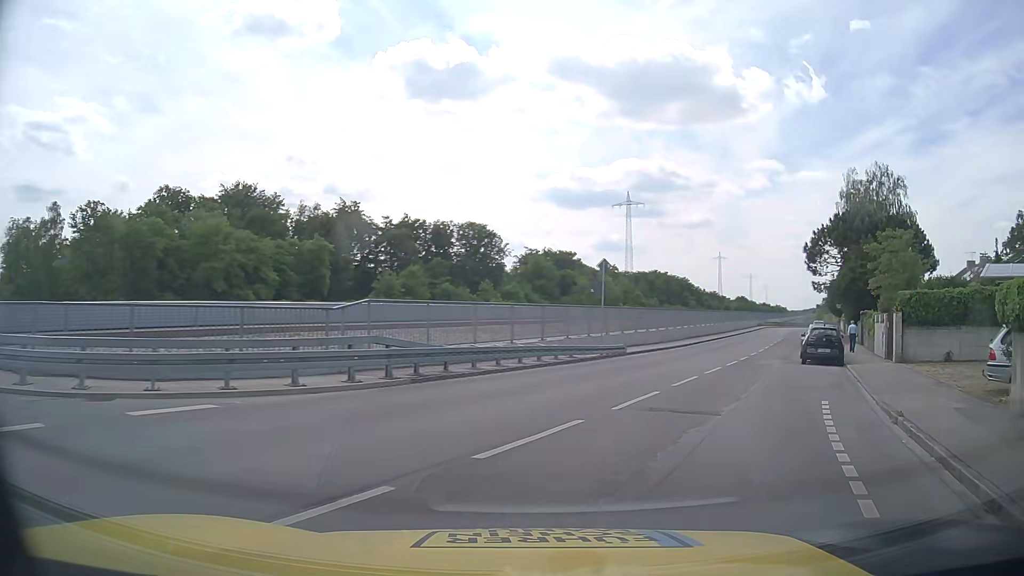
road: residential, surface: asphalt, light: Day
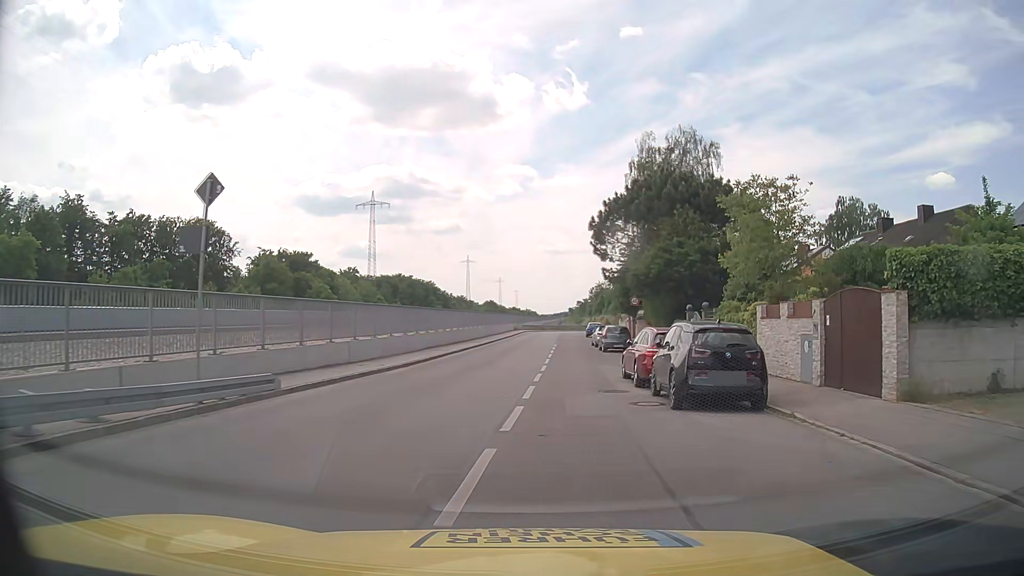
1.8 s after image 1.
(+3.3, +14.9) m; +21°
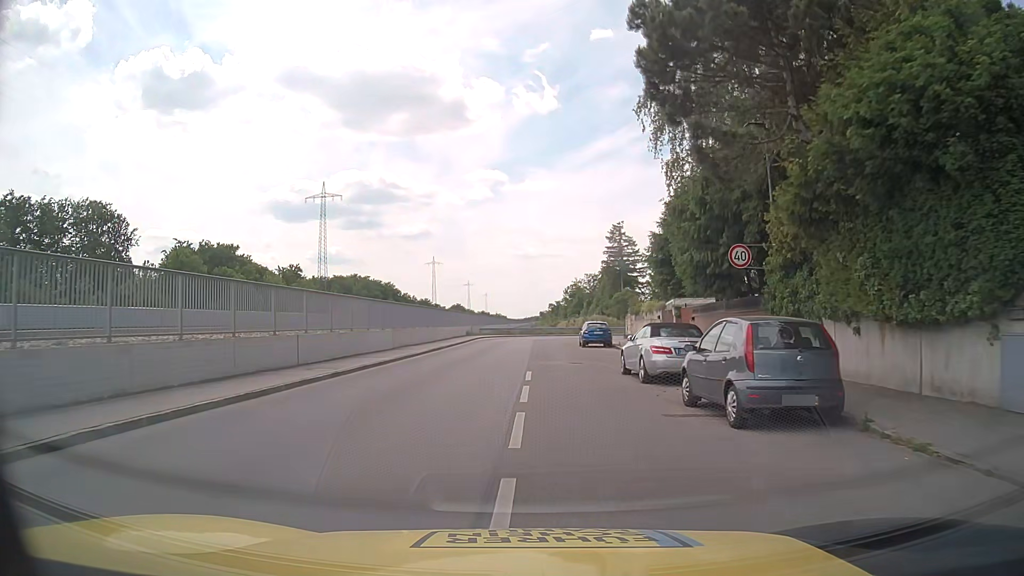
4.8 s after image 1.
(+1.4, +29.0) m; +3°
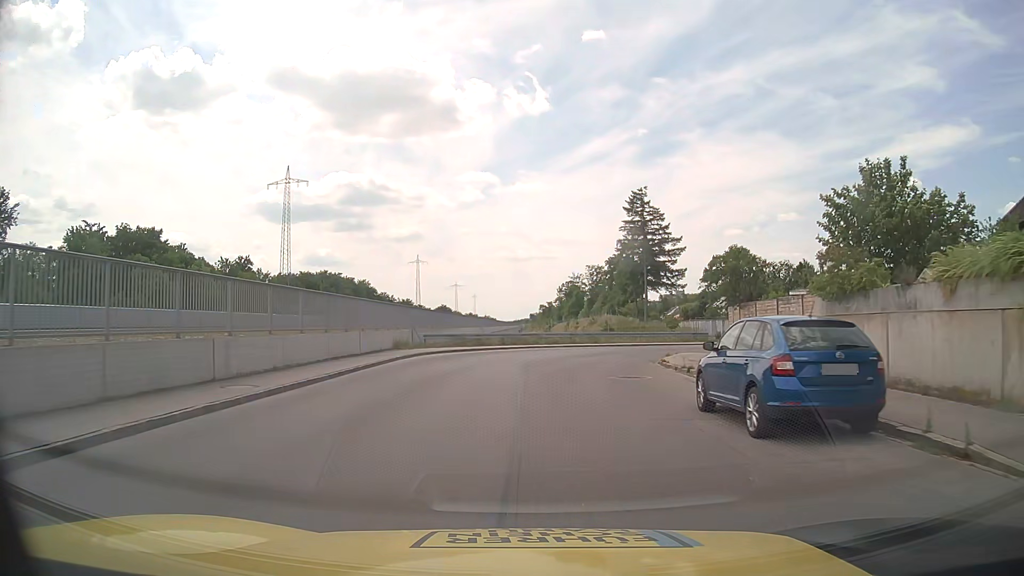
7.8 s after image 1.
(+0.2, +30.3) m; +1°
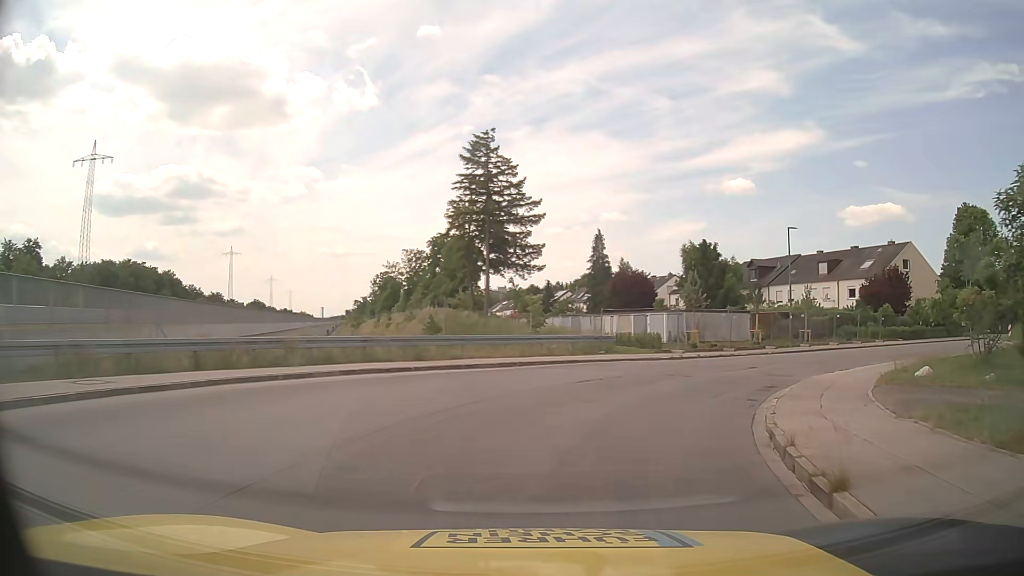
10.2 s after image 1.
(+1.6, +24.0) m; +14°
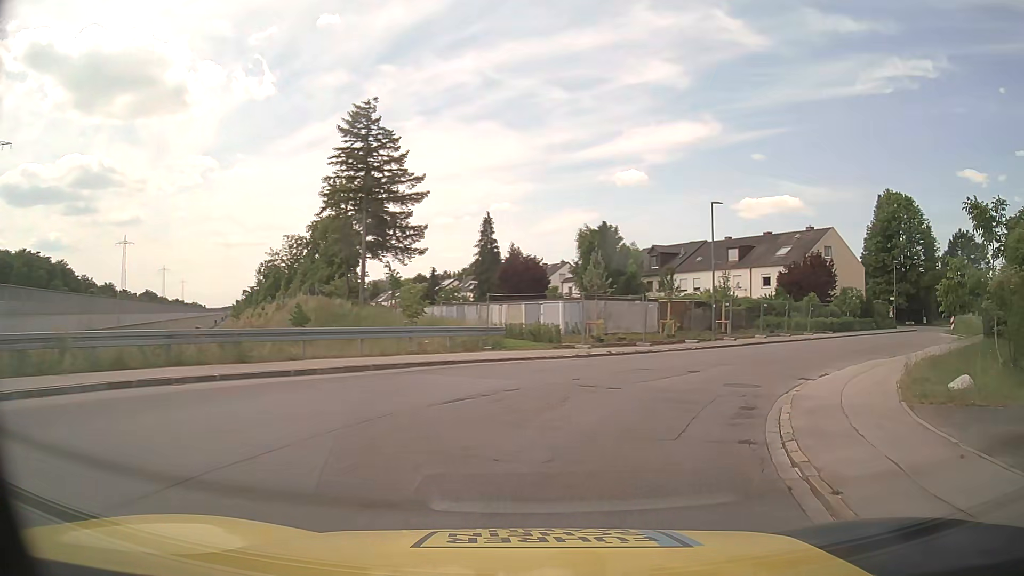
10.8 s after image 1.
(+0.4, +5.6) m; +10°
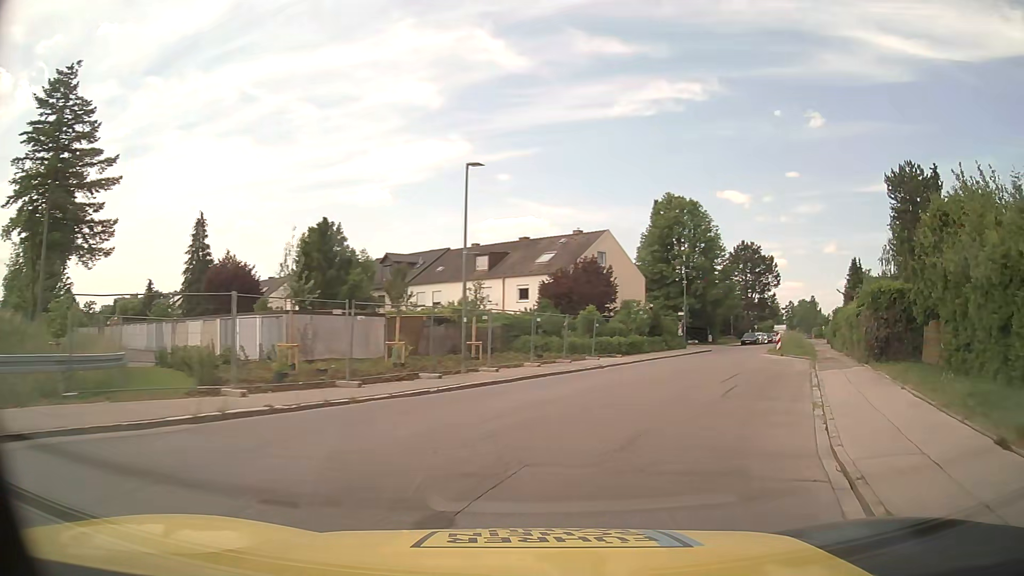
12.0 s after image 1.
(+2.1, +11.0) m; +21°
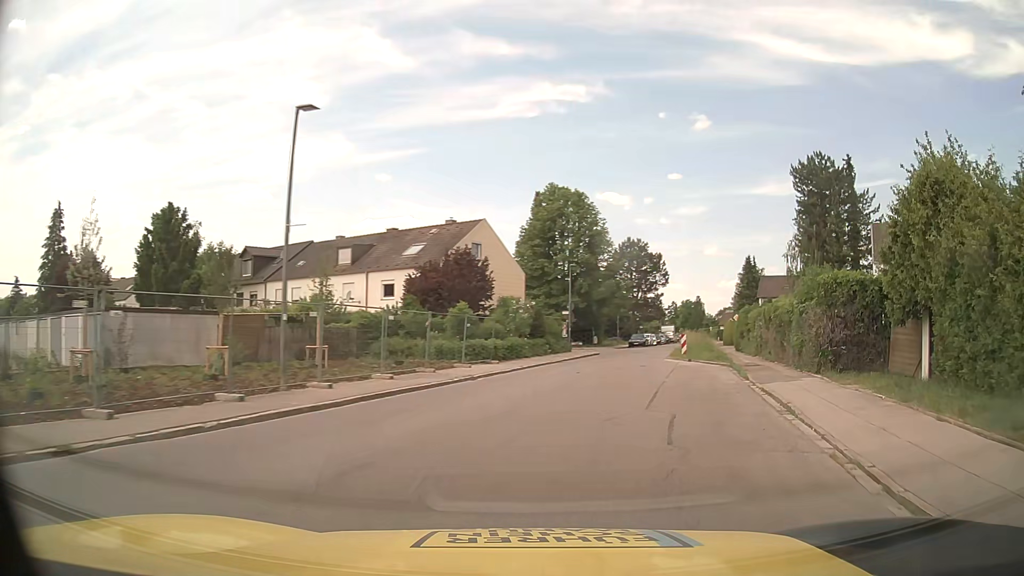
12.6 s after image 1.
(+0.6, +5.8) m; +10°
(+1, +10) (+3, +20) (+5, +30) (+7, +39) (+10, +49) (+13, +58) (+17, +68) (+21, +77) (+24, +86) (+27, +96) m
